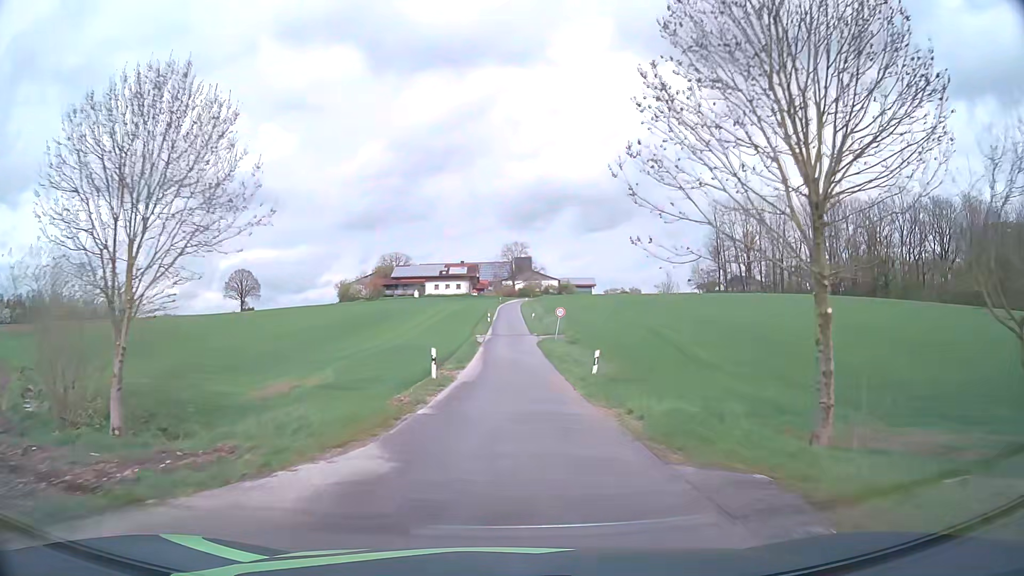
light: Day
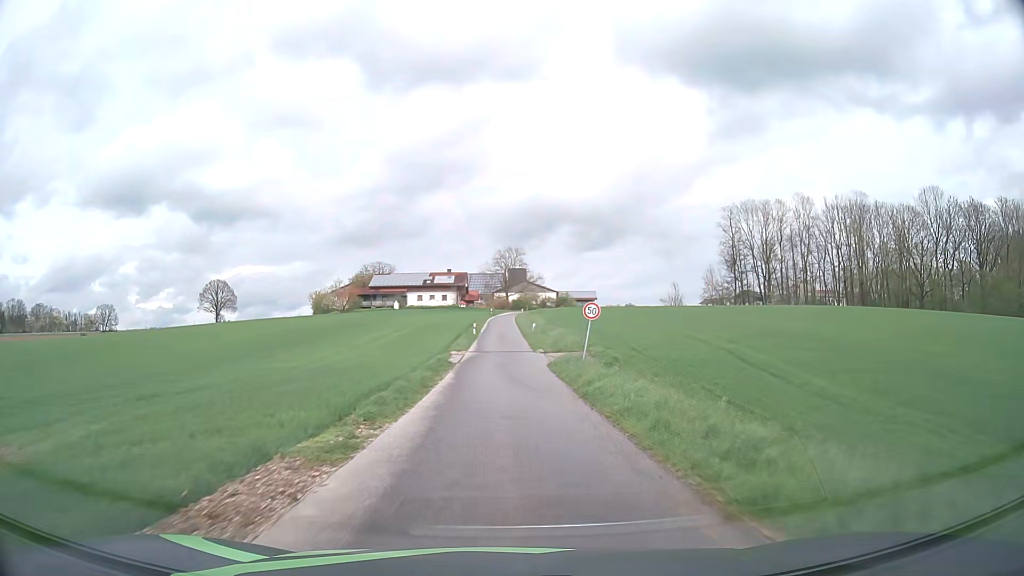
(+0.1, +18.1) m; +1°
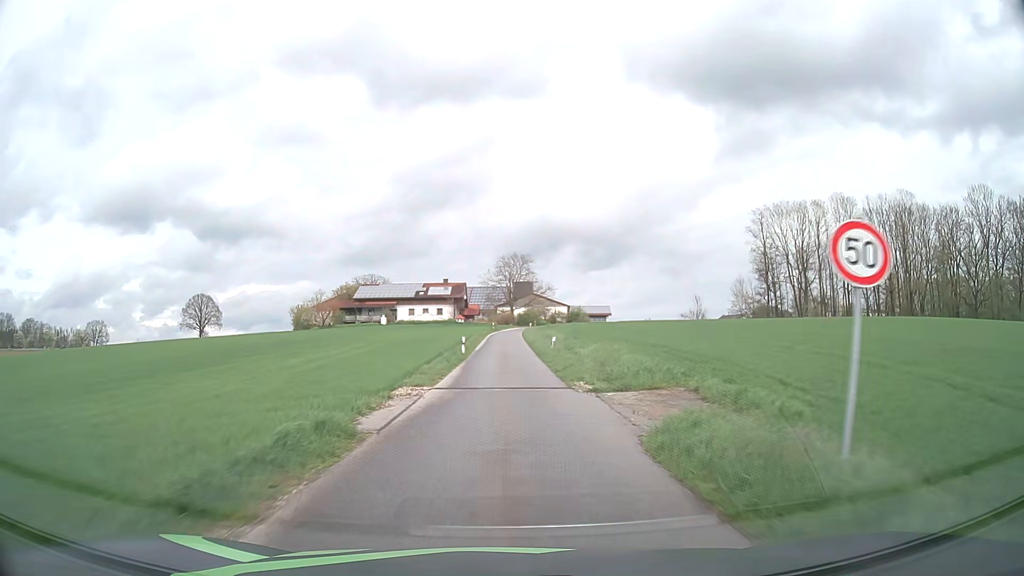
(-0.1, +18.2) m; -1°
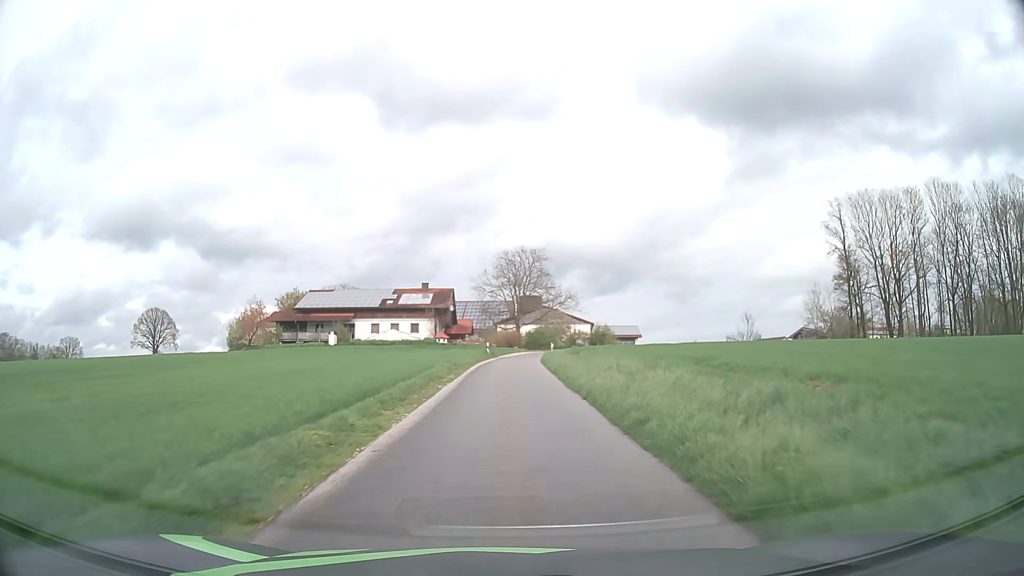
(-0.1, +35.4) m; 0°
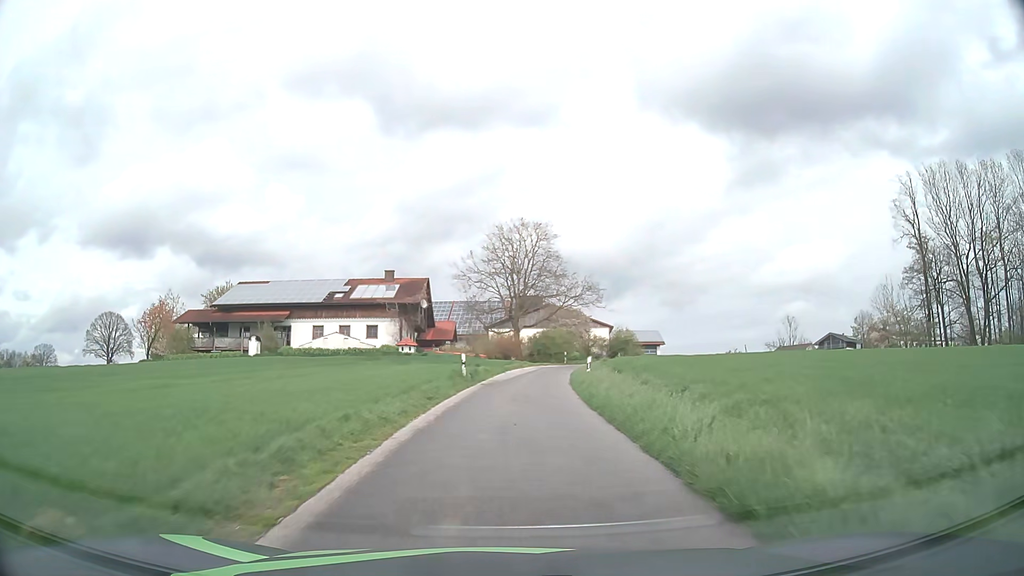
(0.0, +23.9) m; 0°
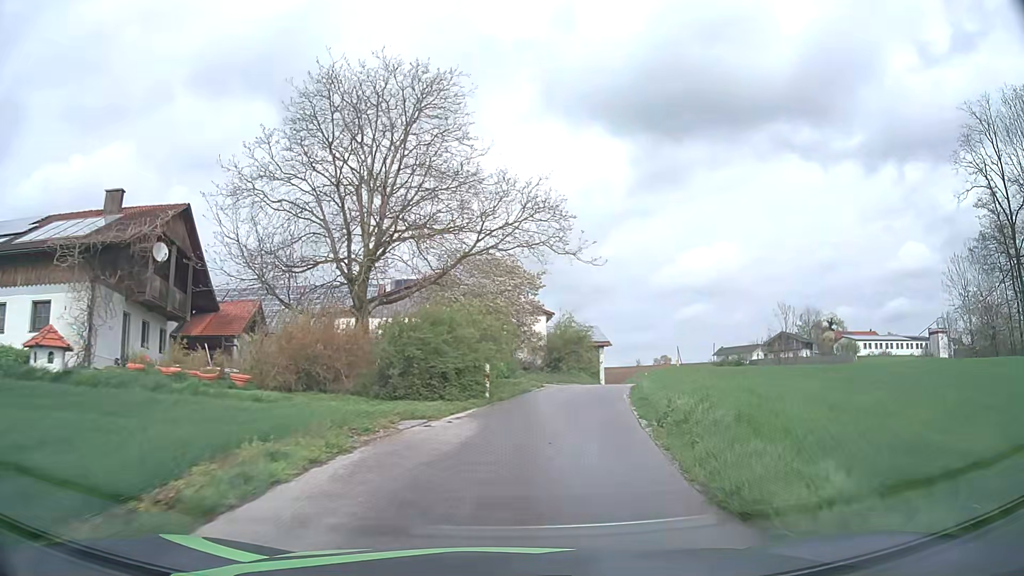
(+2.1, +35.8) m; +9°
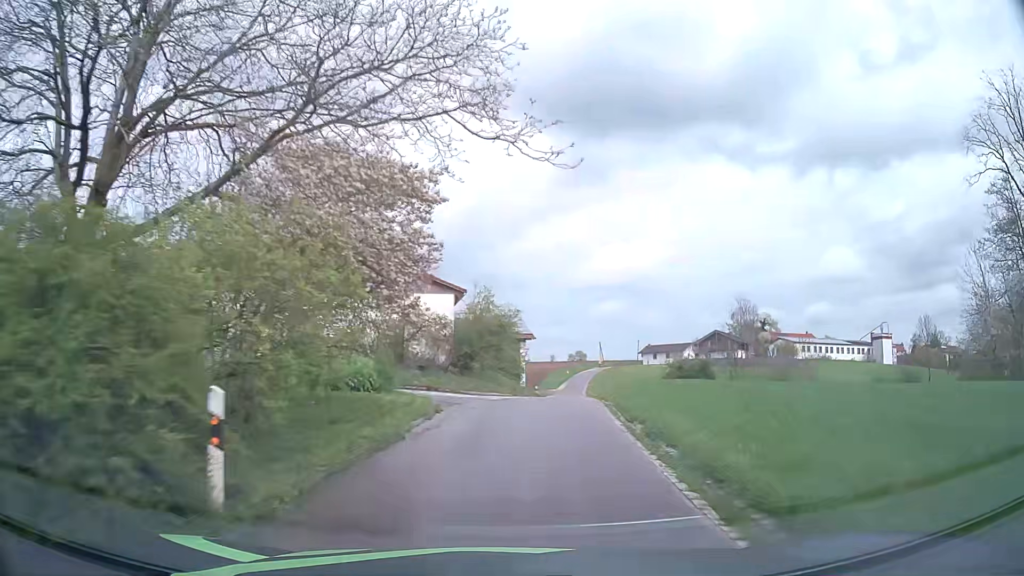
(+0.9, +13.7) m; +7°
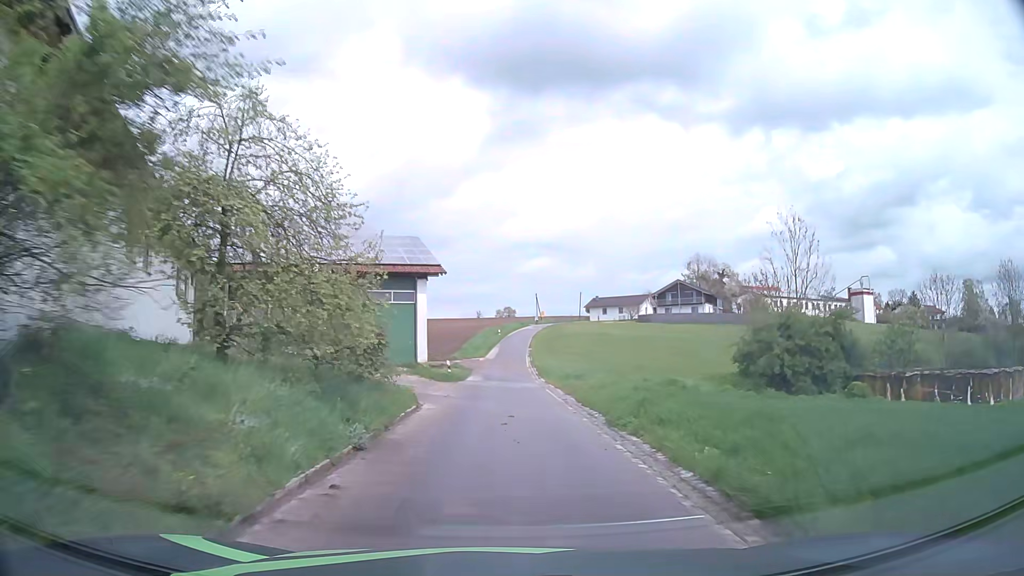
(+2.0, +28.7) m; +6°
(0, +10) (0, +20) (0, +30) (0, +40) (0, +50) (0, +60) (0, +70) (+1, +80) (+2, +90) (+3, +100) m
